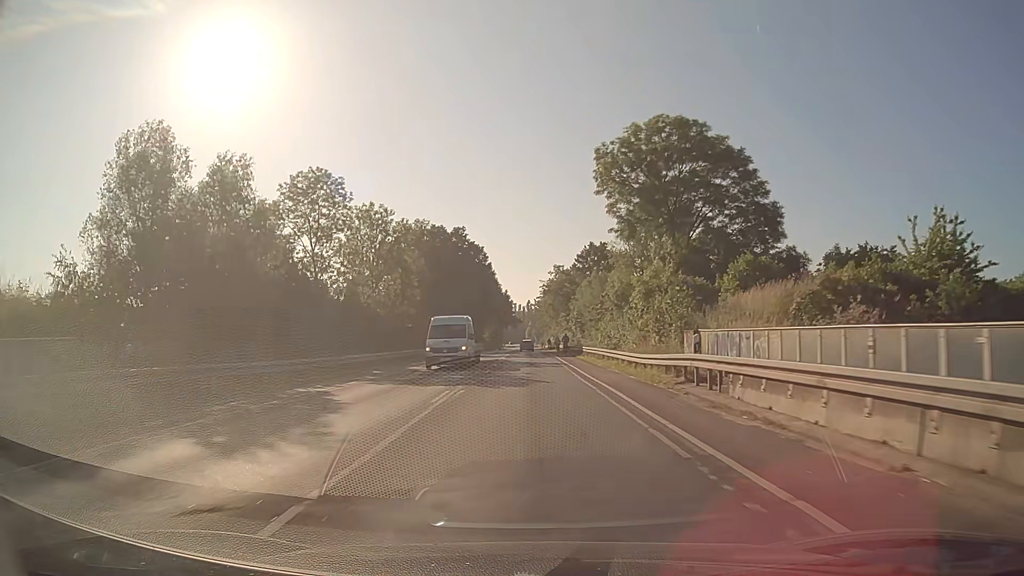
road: secondary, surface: asphalt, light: Day
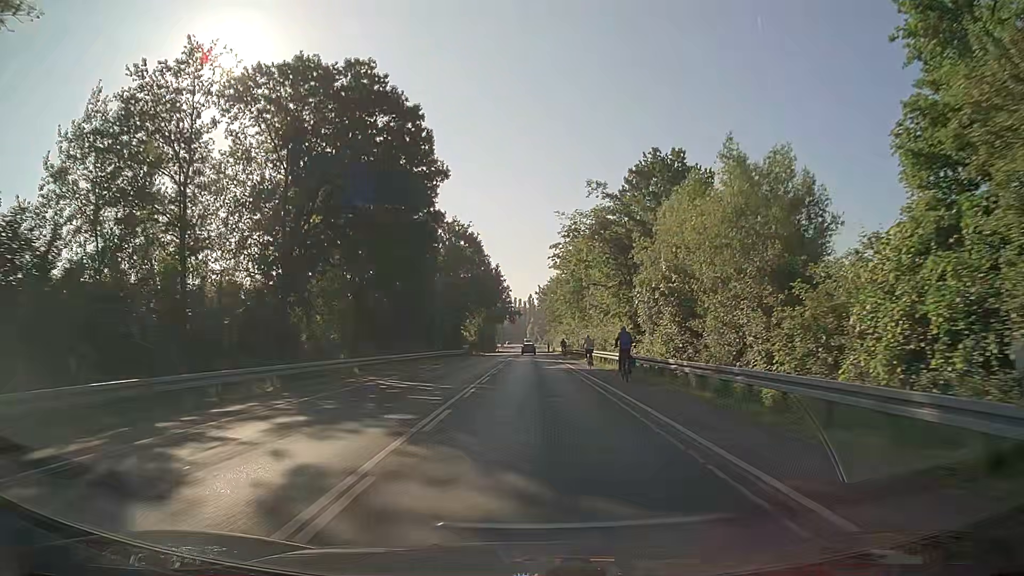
(-0.2, +53.8) m; 0°
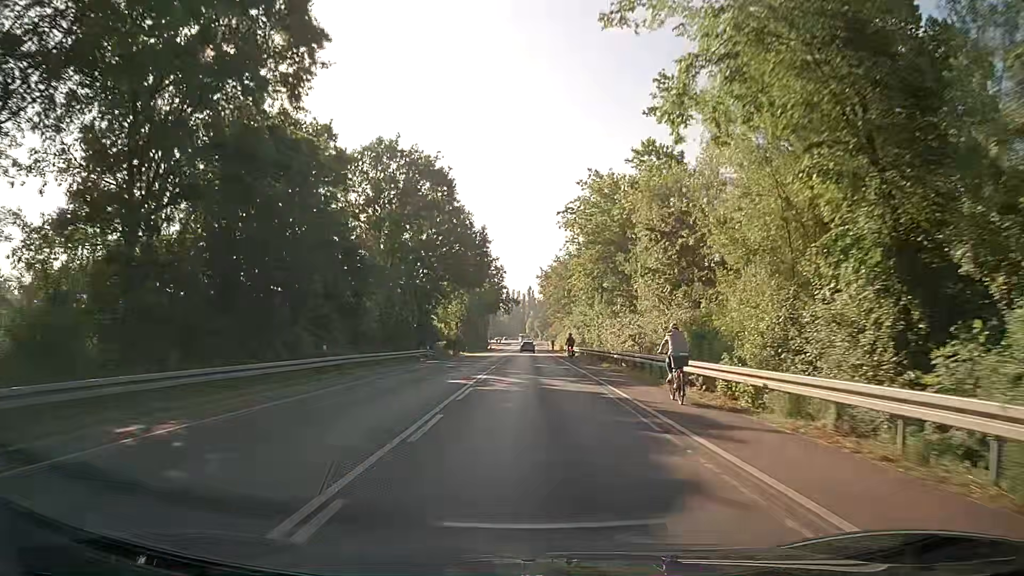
(0.0, +32.5) m; 0°
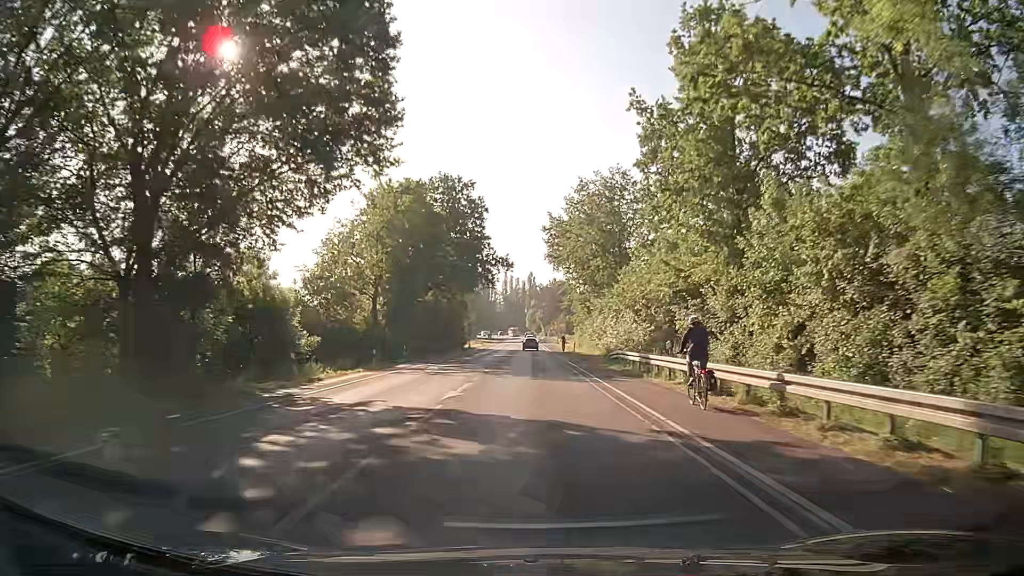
(+0.1, +54.2) m; 0°
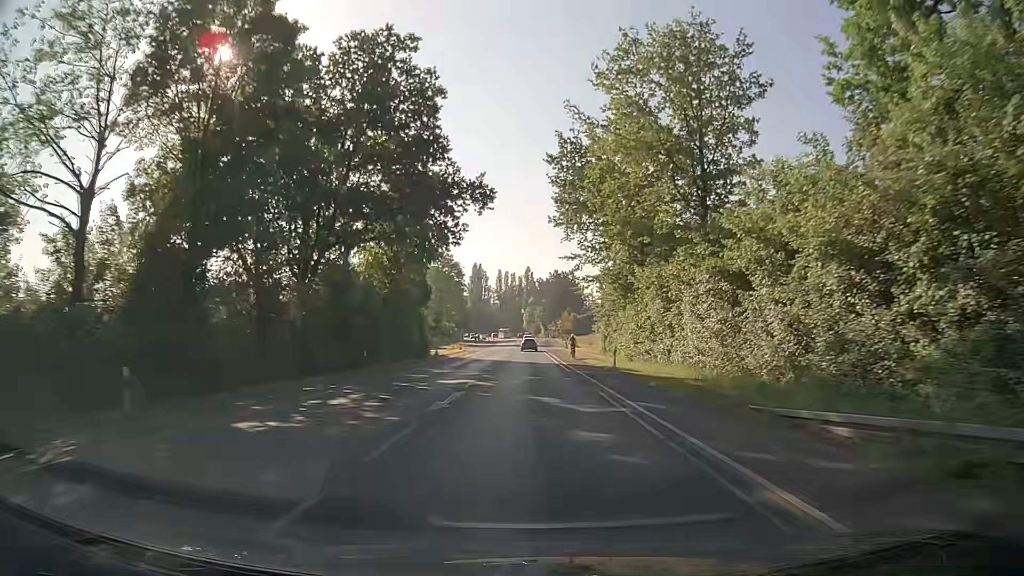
(-0.1, +32.3) m; 0°
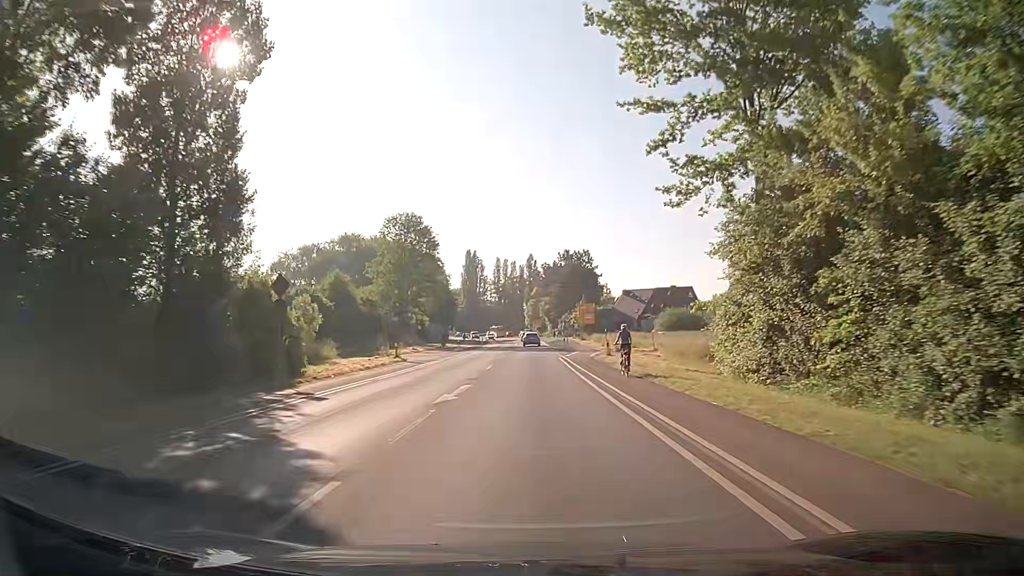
(0.0, +41.0) m; 0°
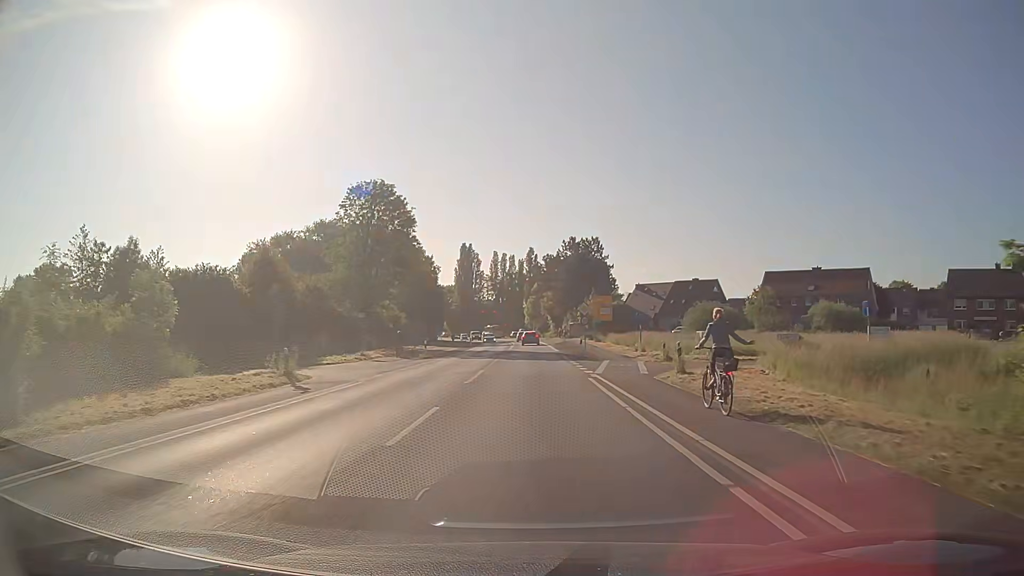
(+0.1, +19.2) m; 0°
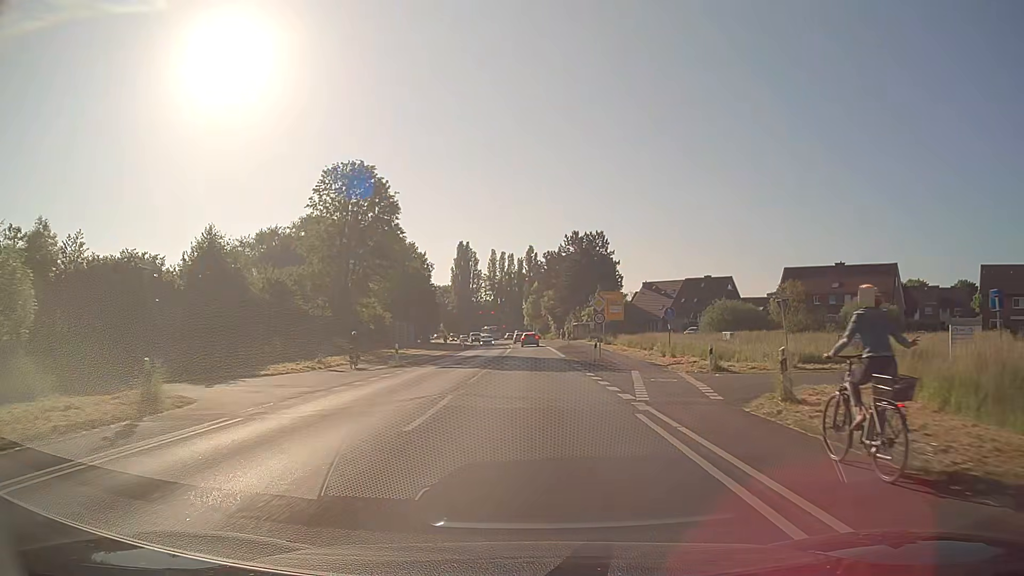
(+0.1, +9.0) m; +1°
(0, +10) (0, +20) (0, +30) (0, +40) (0, +50) (0, +60) (0, +70) (0, +80) (-1, +90) (-1, +100) m
